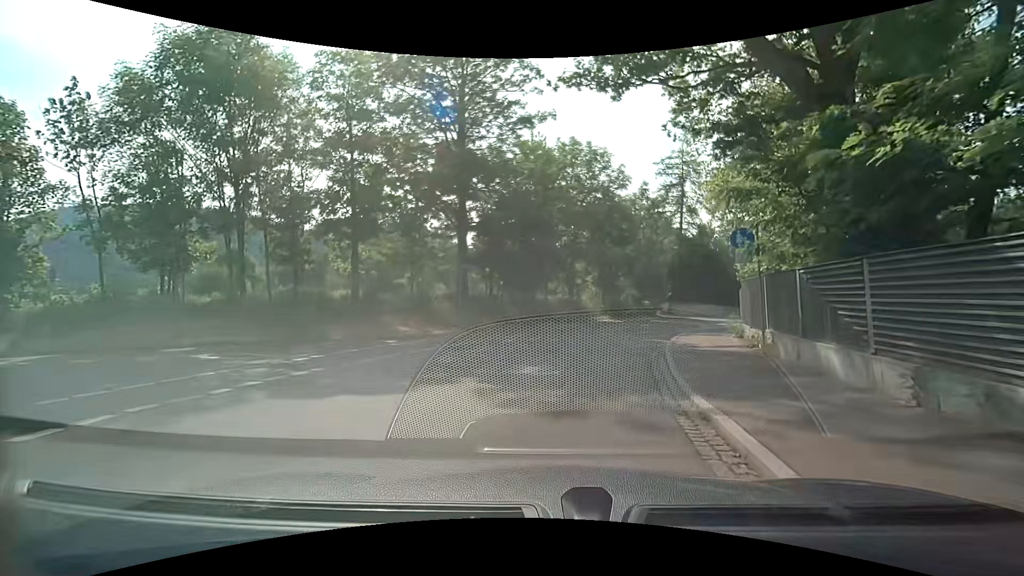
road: tertiary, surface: asphalt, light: Day
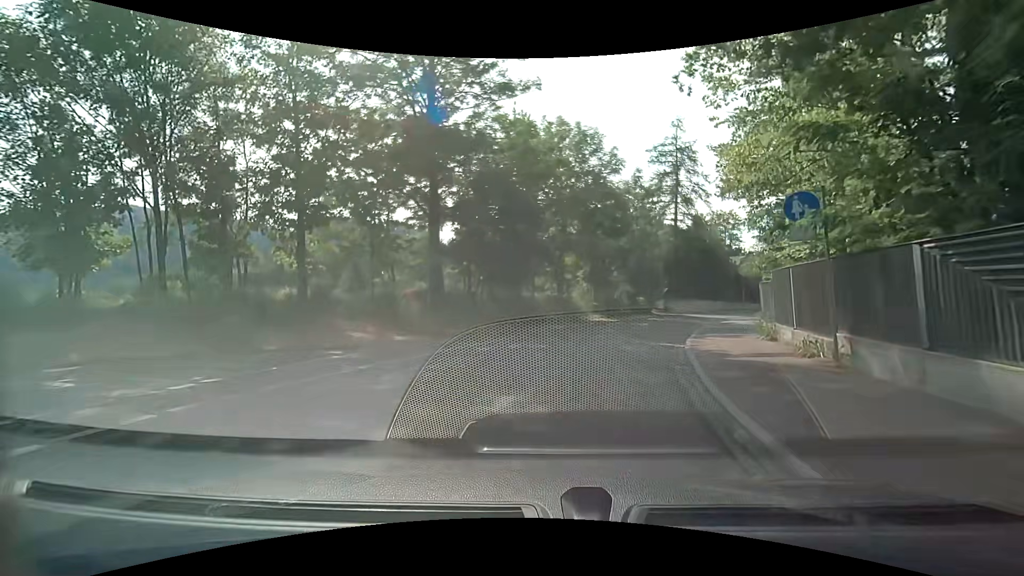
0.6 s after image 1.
(+0.1, +3.7) m; +3°
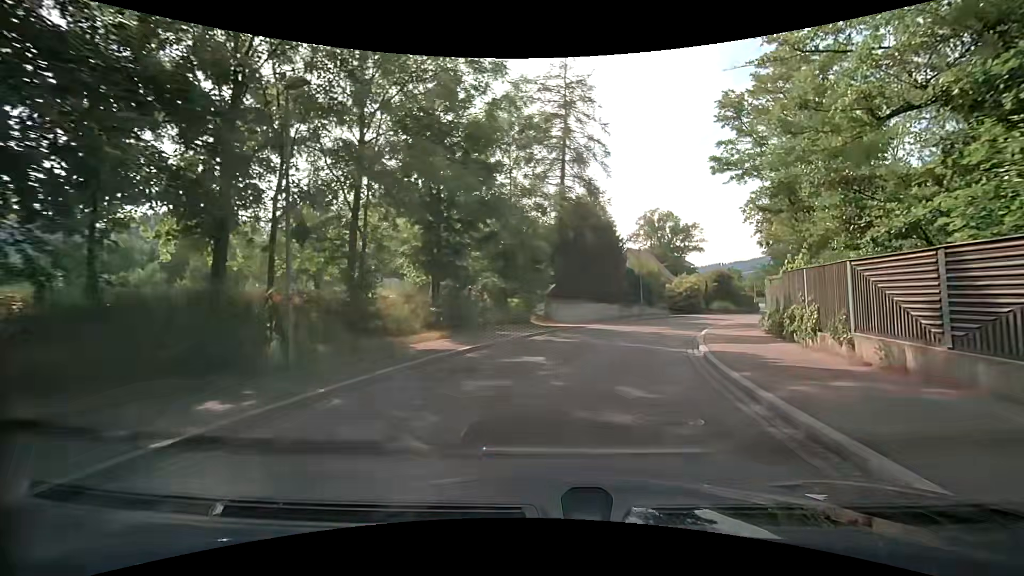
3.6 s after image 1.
(+1.6, +18.8) m; +14°
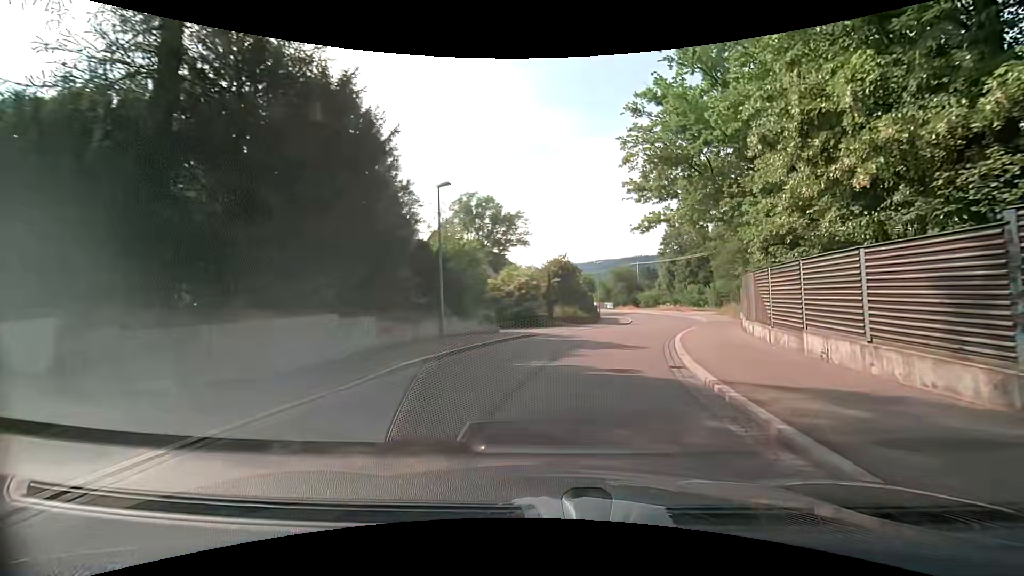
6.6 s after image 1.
(+4.2, +24.2) m; +19°
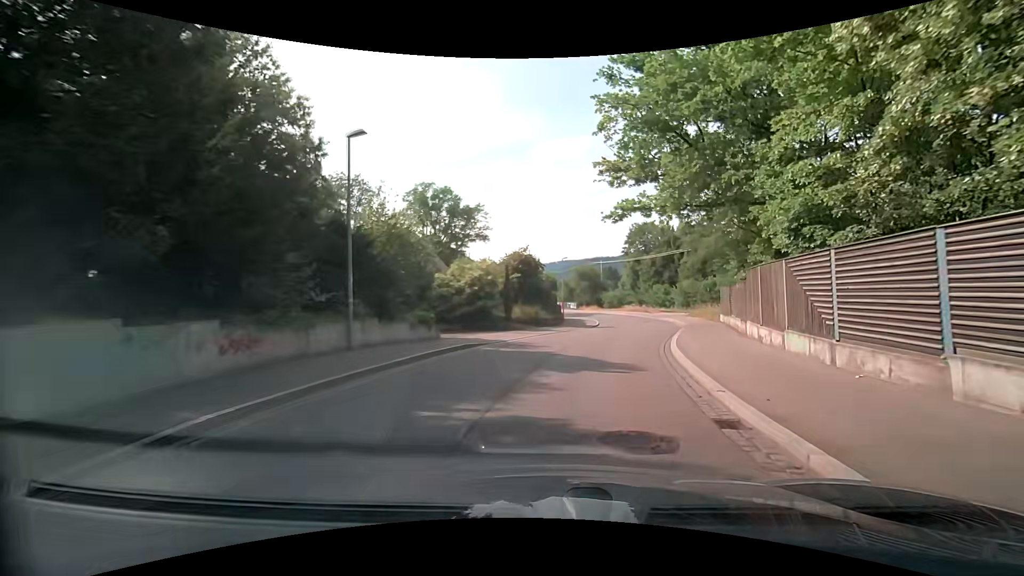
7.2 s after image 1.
(+0.2, +5.4) m; +4°
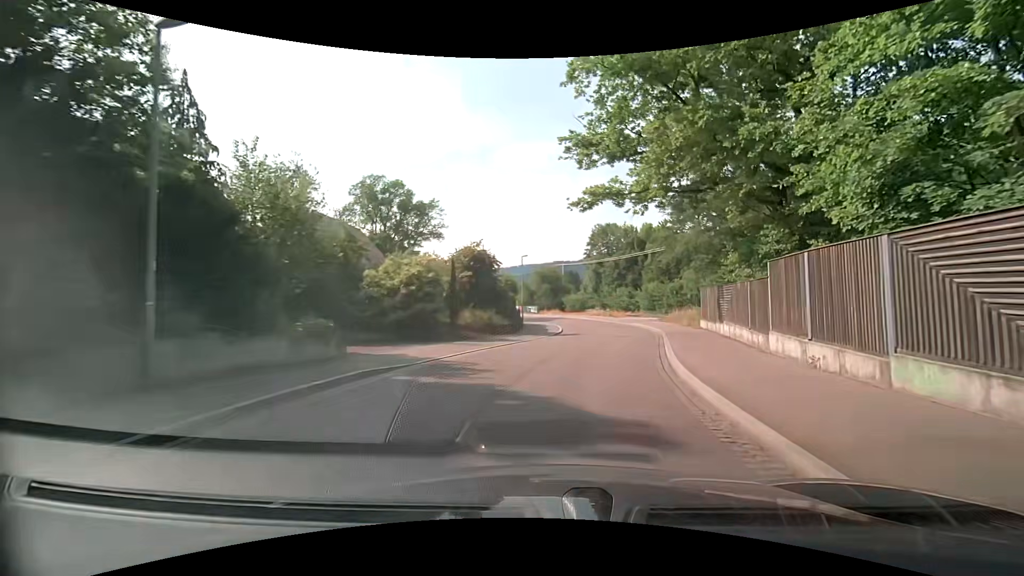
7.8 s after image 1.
(+0.3, +5.4) m; +5°
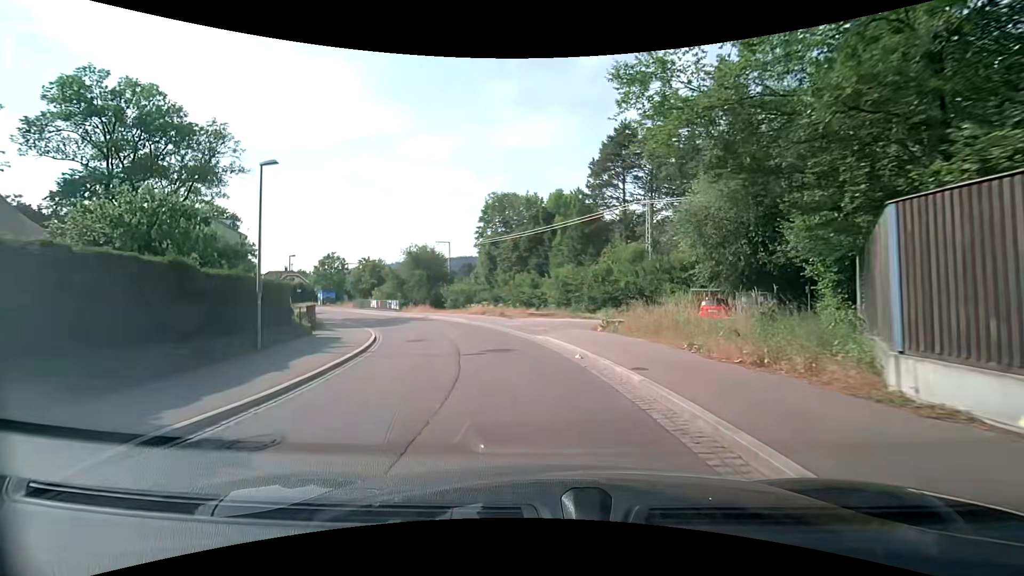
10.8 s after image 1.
(+3.9, +25.5) m; +14°
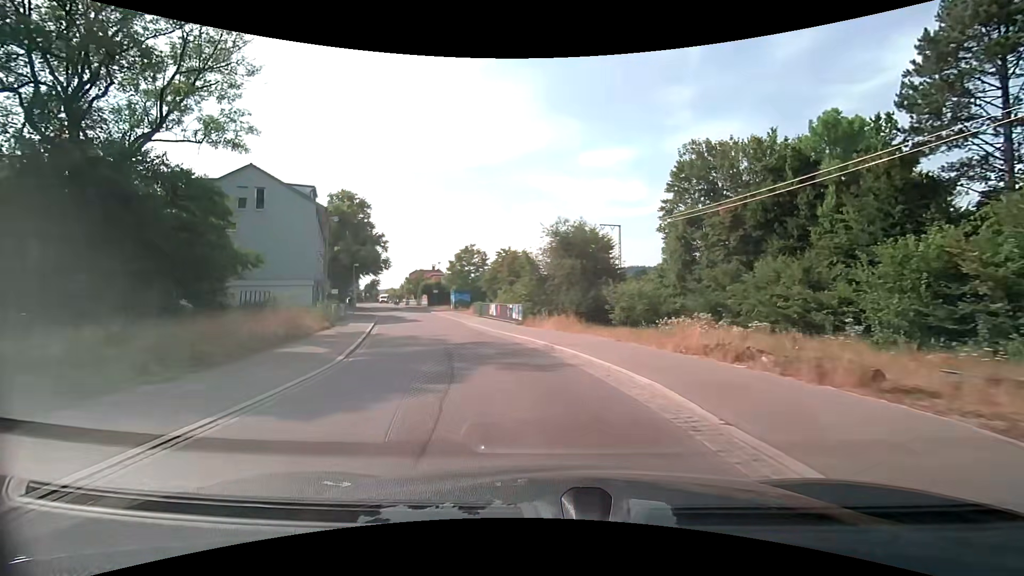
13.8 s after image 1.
(-3.6, +26.3) m; -18°
(-1, +10) (-3, +20) (-6, +29) (-9, +39) (-12, +48) (-15, +58) (-18, +67) (-22, +77) (-26, +86) (-31, +95) m
